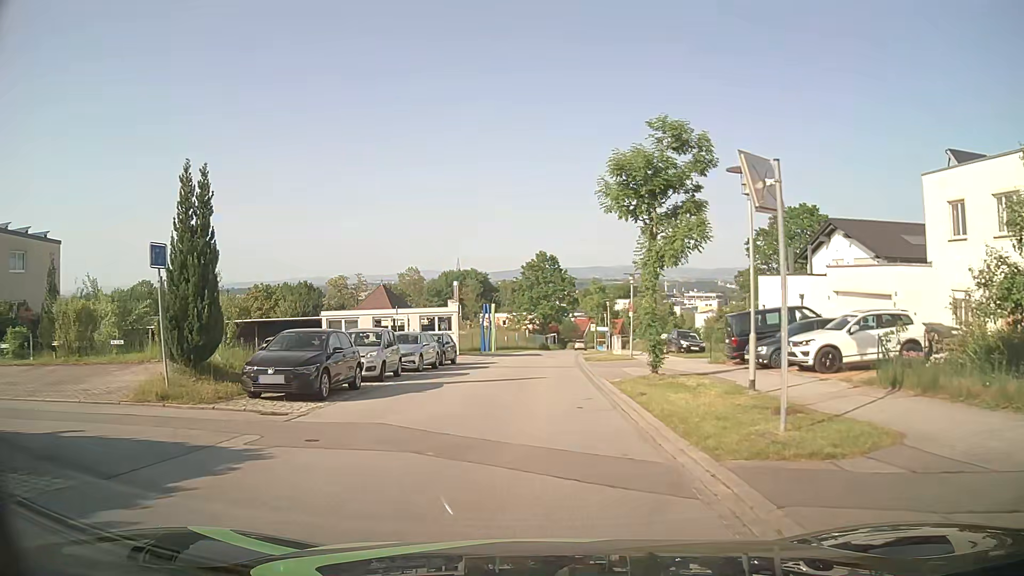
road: residential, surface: asphalt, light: Day
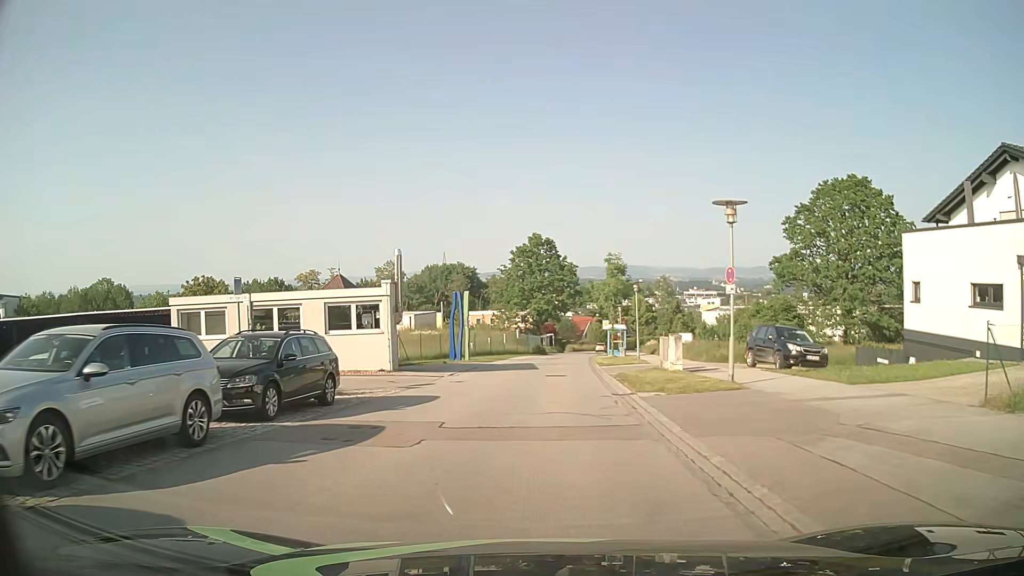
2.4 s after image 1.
(+0.1, +19.2) m; 0°
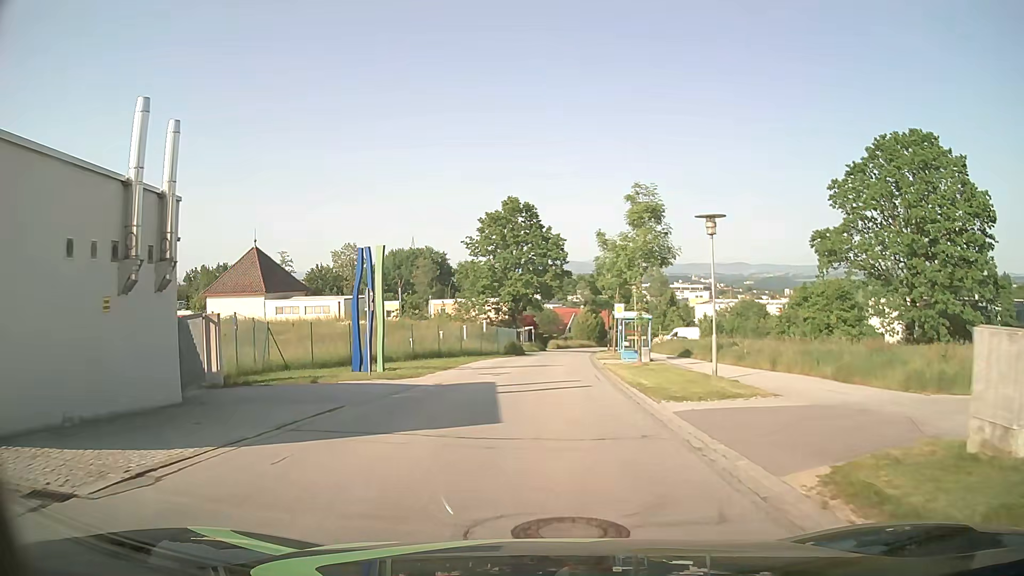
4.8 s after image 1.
(+0.4, +20.1) m; +2°
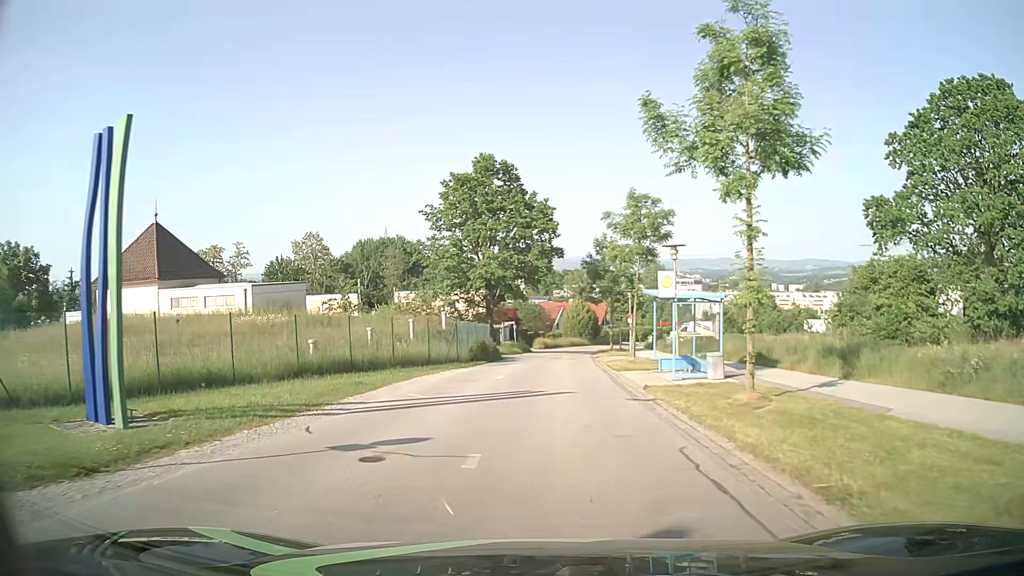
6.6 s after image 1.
(+0.2, +15.7) m; +1°
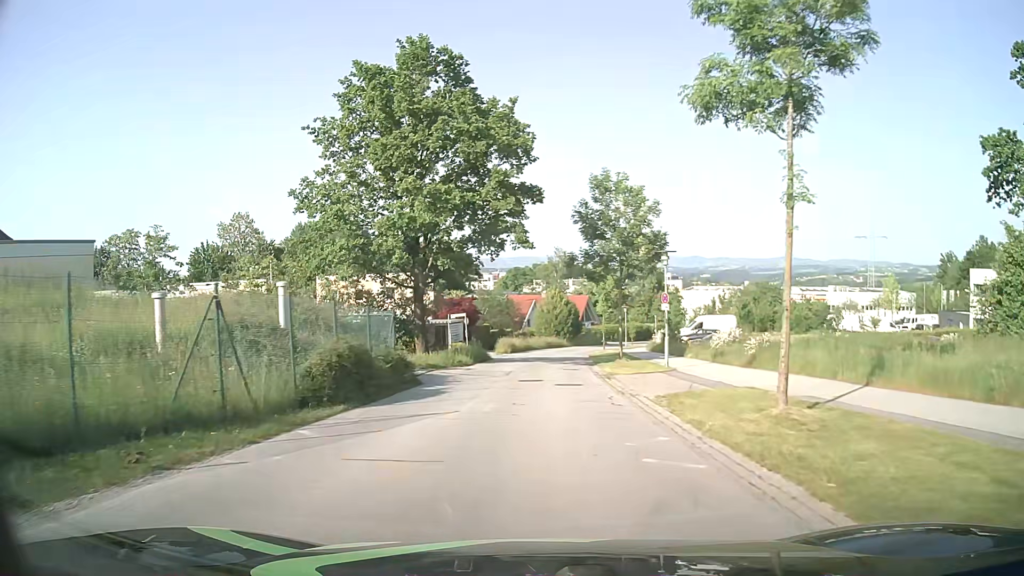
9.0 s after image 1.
(+0.5, +21.3) m; +3°
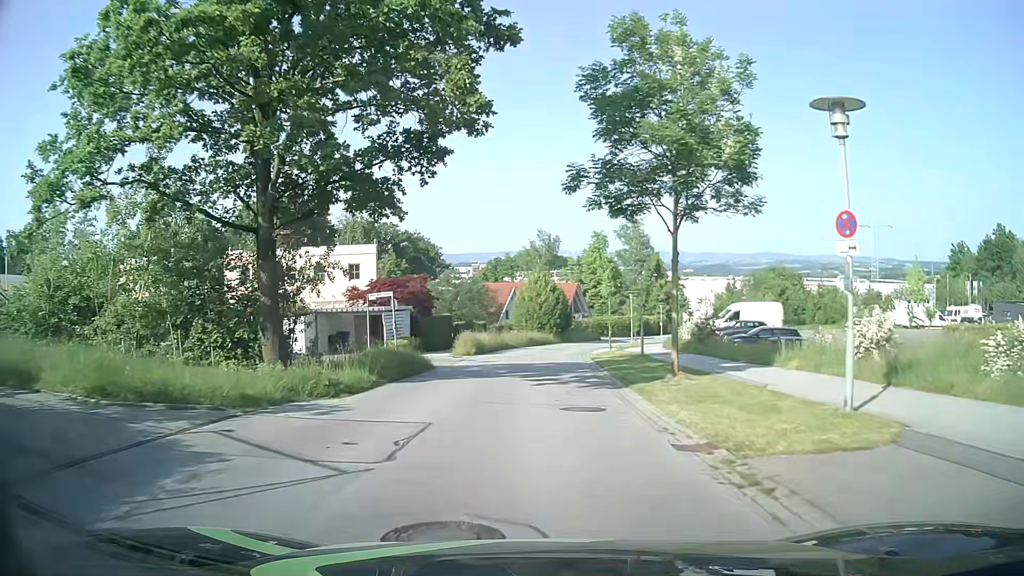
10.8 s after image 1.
(+0.3, +16.7) m; +2°
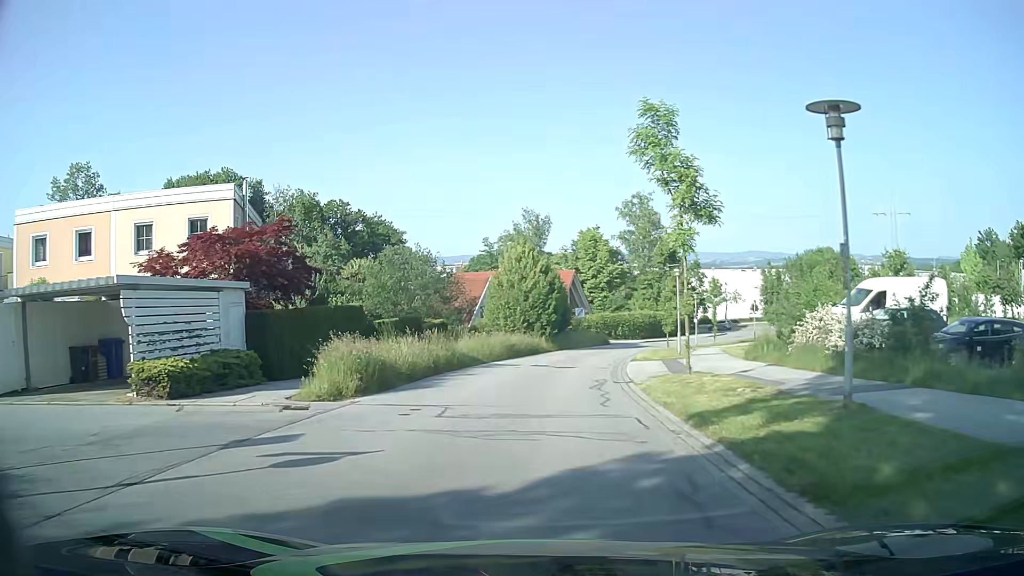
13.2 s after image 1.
(+0.2, +22.0) m; +1°
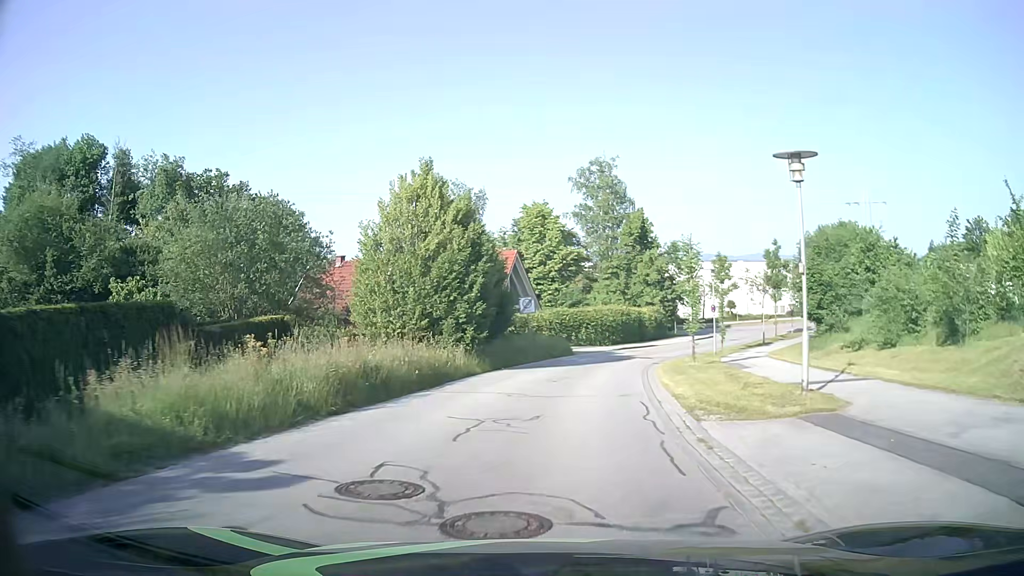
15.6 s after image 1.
(+0.9, +21.0) m; +5°
(0, +10) (+1, +20) (+3, +30) (+6, +39) (+10, +48) (+15, +57) (+21, +65) (+26, +74) (+21, +82) (+12, +87) m
